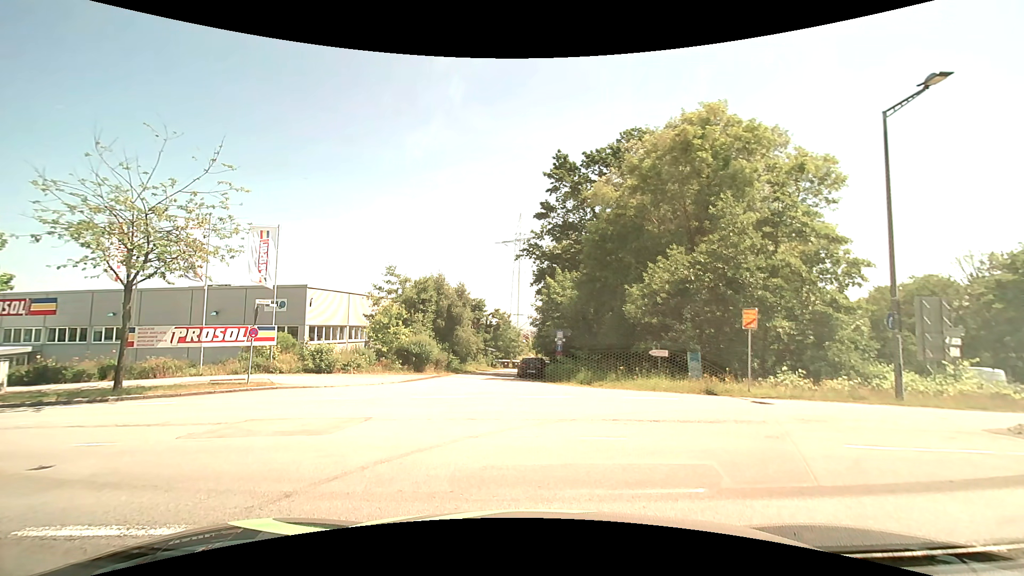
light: Day
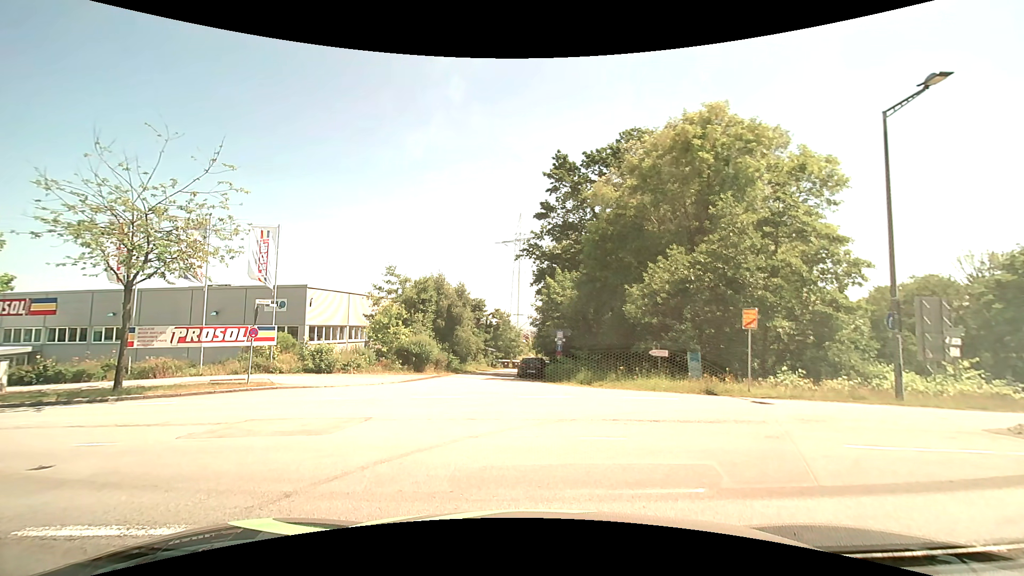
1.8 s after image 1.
(0.0, 0.0) m; 0°
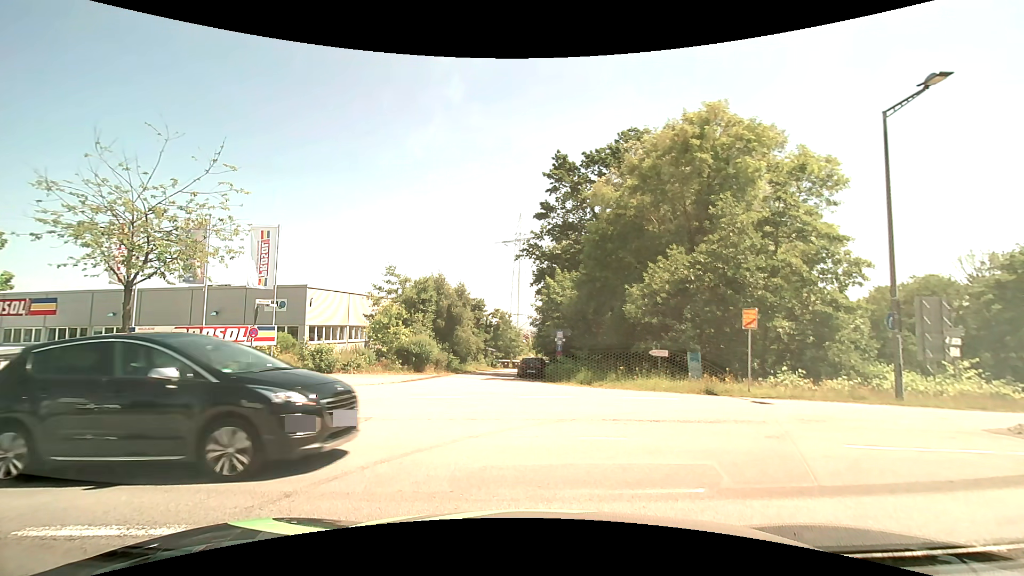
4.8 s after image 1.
(0.0, 0.0) m; 0°
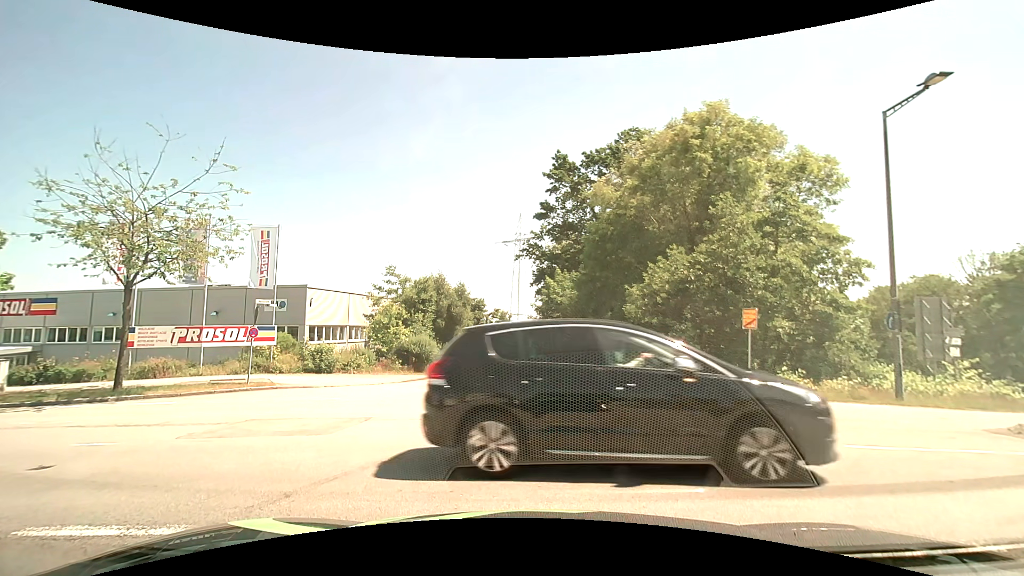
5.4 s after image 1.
(0.0, 0.0) m; 0°
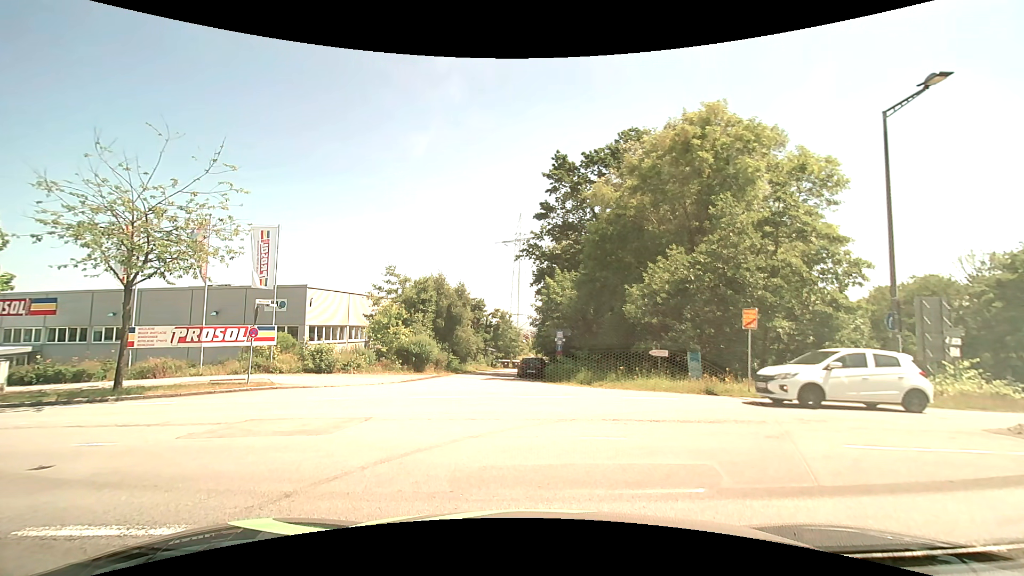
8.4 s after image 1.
(0.0, 0.0) m; 0°
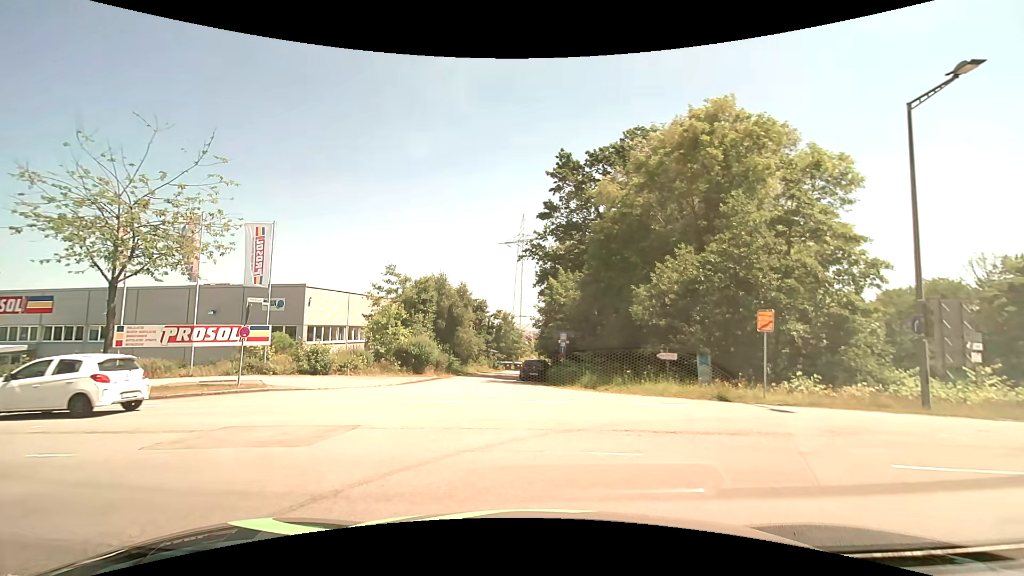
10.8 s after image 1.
(0.0, +0.9) m; +1°
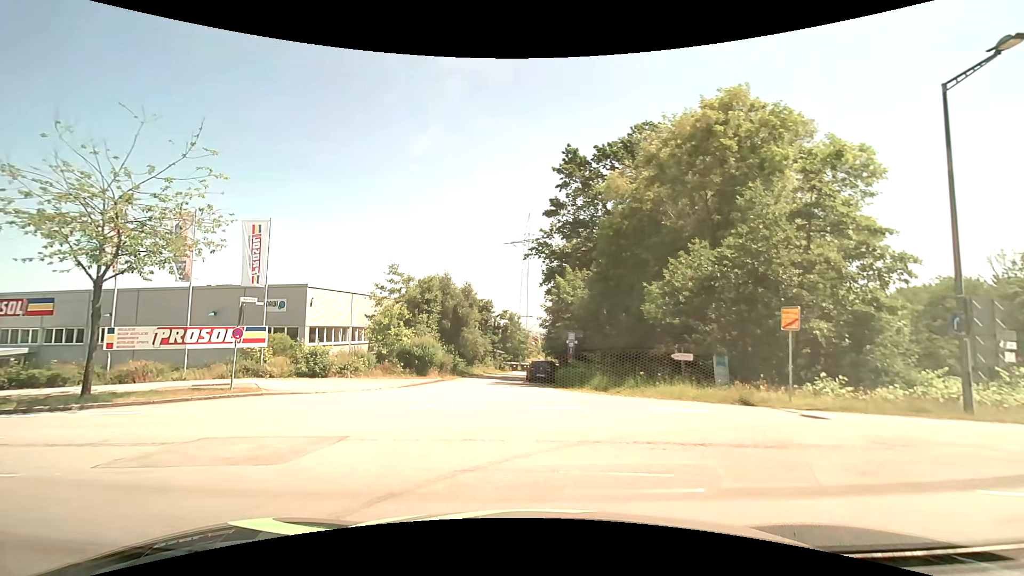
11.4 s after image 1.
(0.0, +1.1) m; 0°
